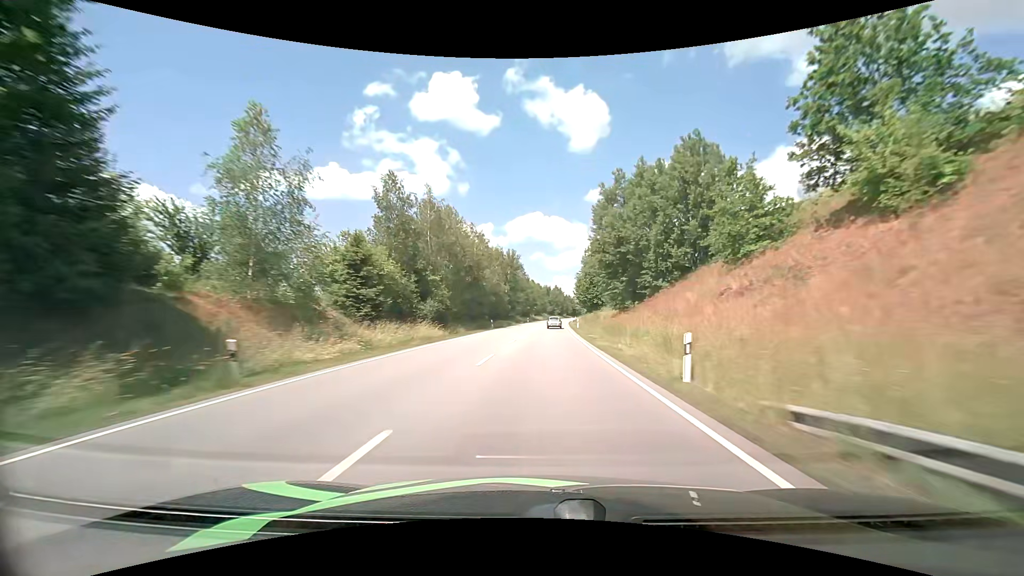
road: primary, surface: asphalt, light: Day
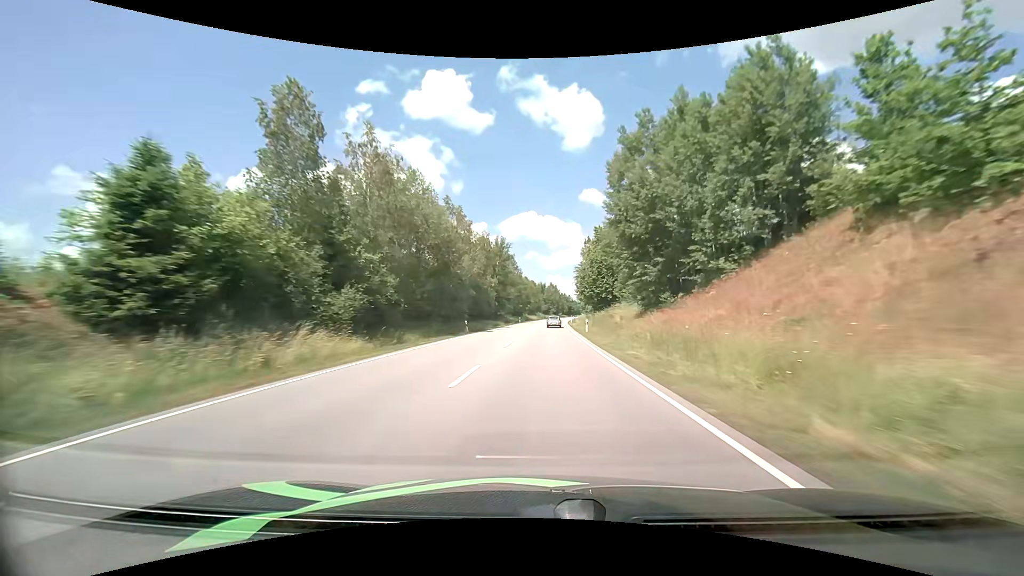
(+0.1, +16.0) m; +1°
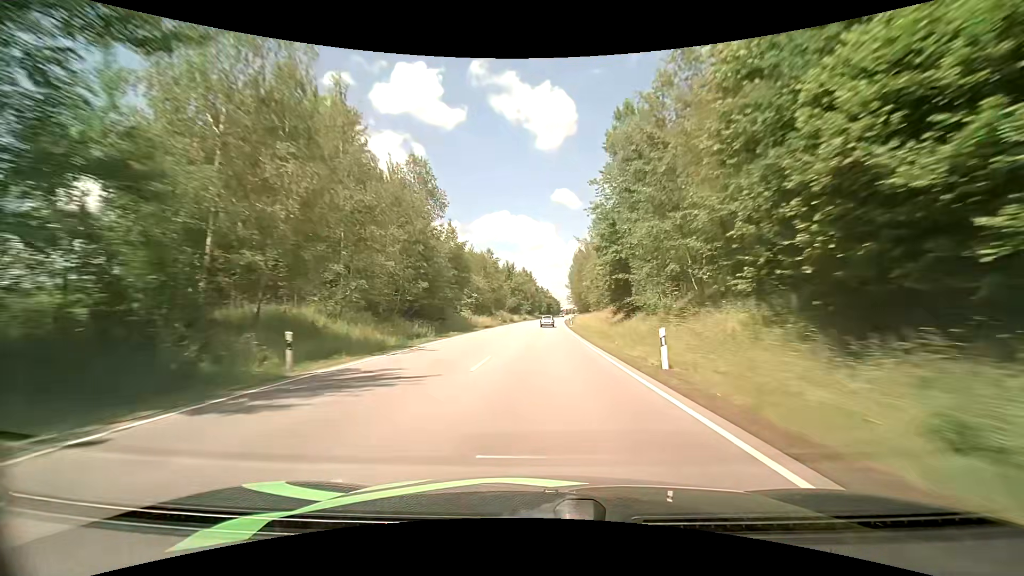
(+2.3, +79.9) m; +3°
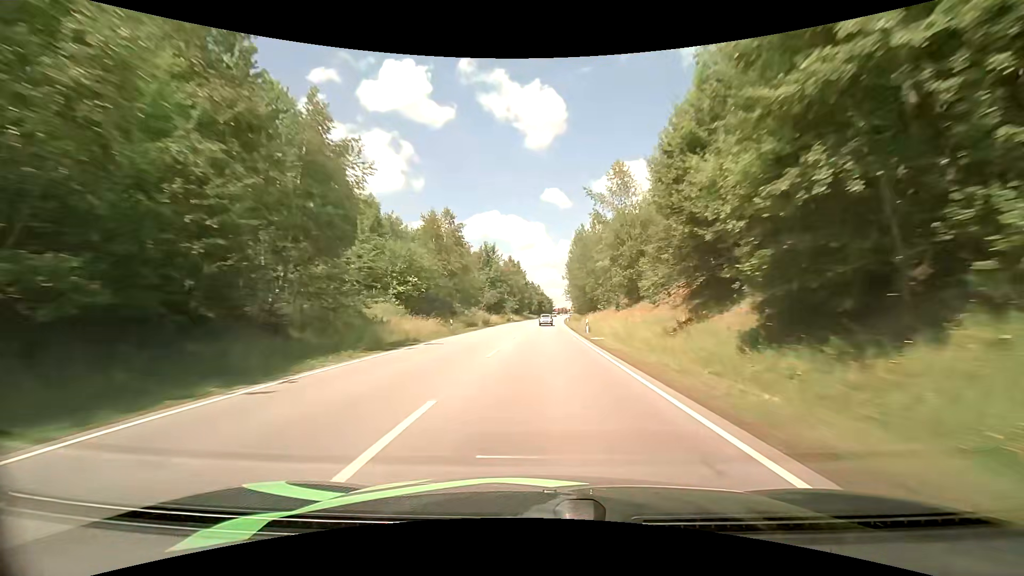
(+0.6, +31.7) m; +2°
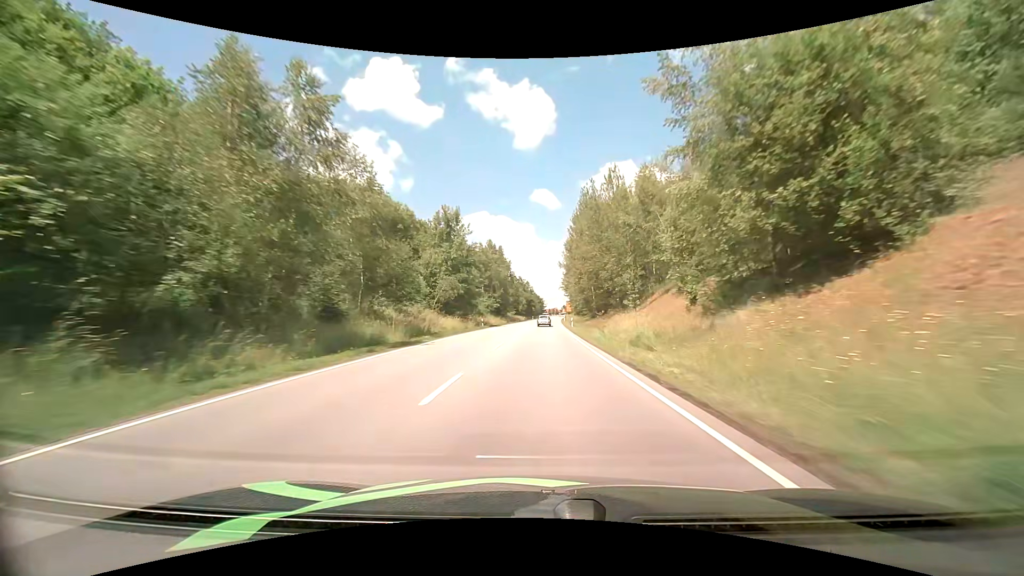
(+0.3, +31.6) m; +1°
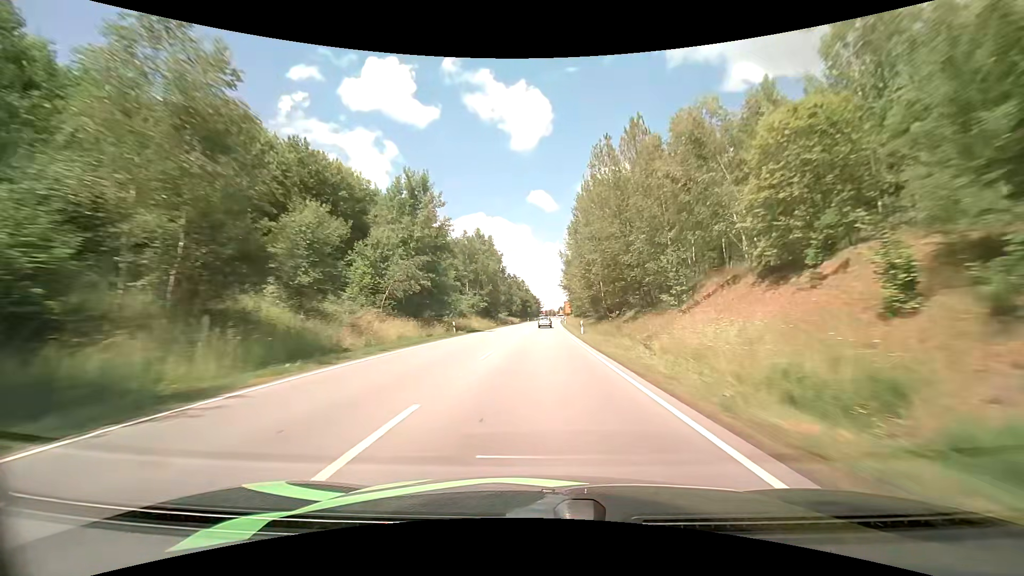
(+0.1, +15.8) m; +1°
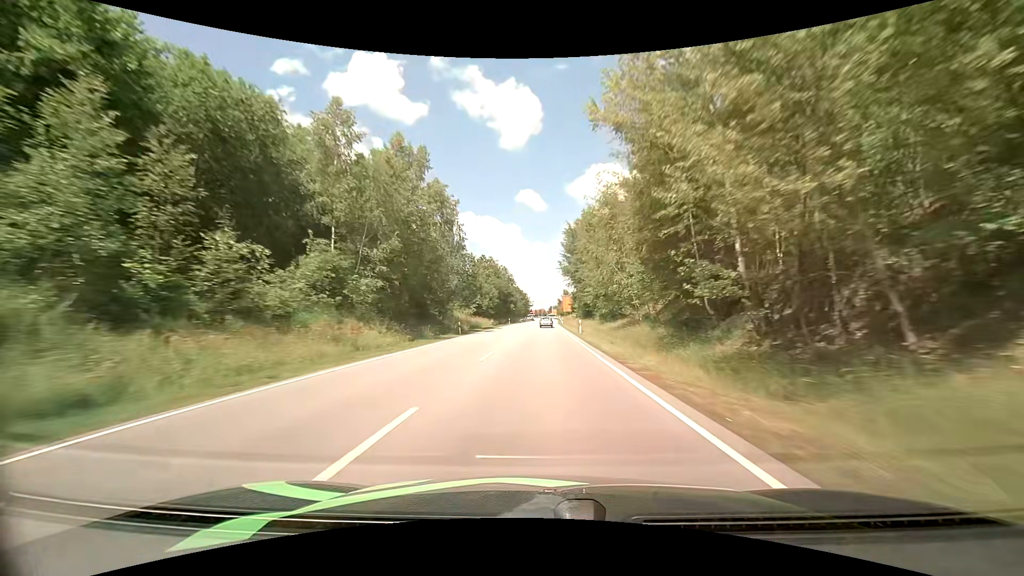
(+0.3, +47.3) m; +1°
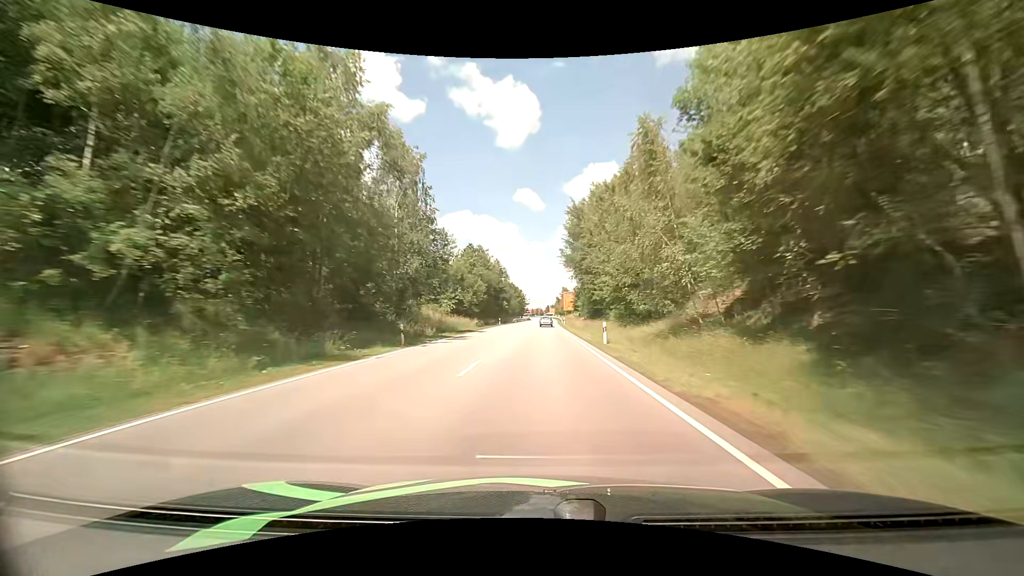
(+0.1, +15.9) m; 0°
